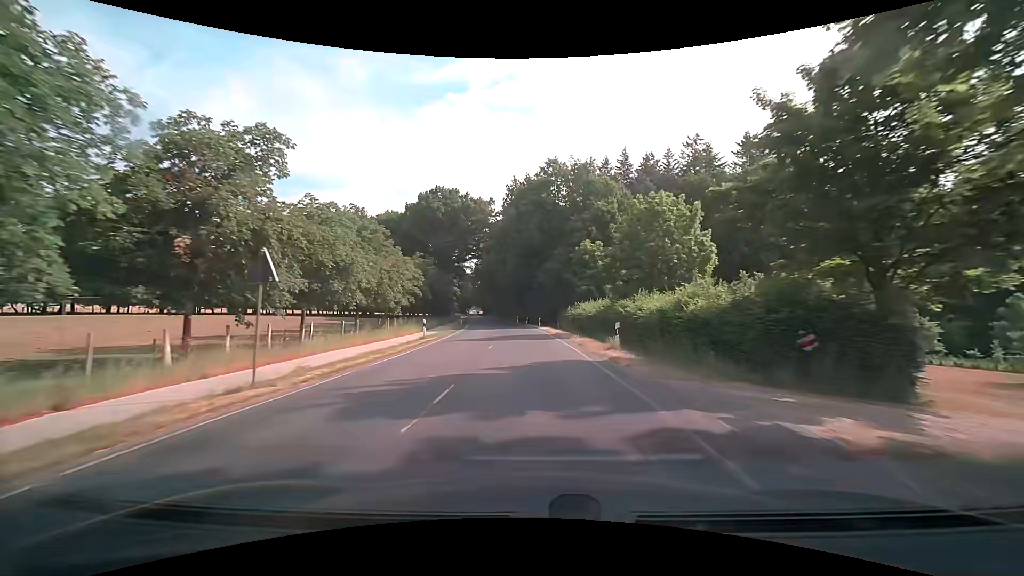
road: secondary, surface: asphalt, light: Day
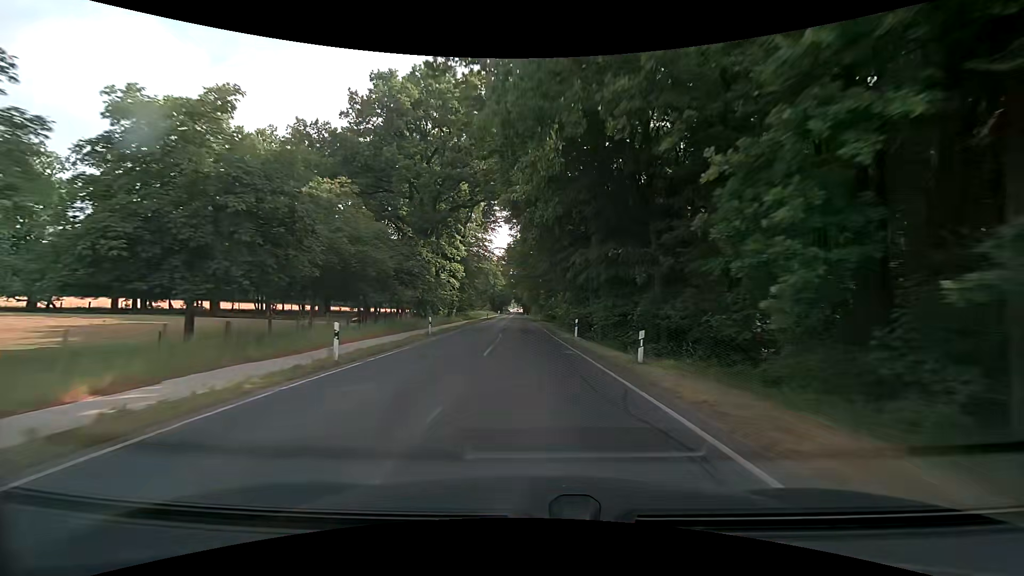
(-2.6, +50.7) m; -5°
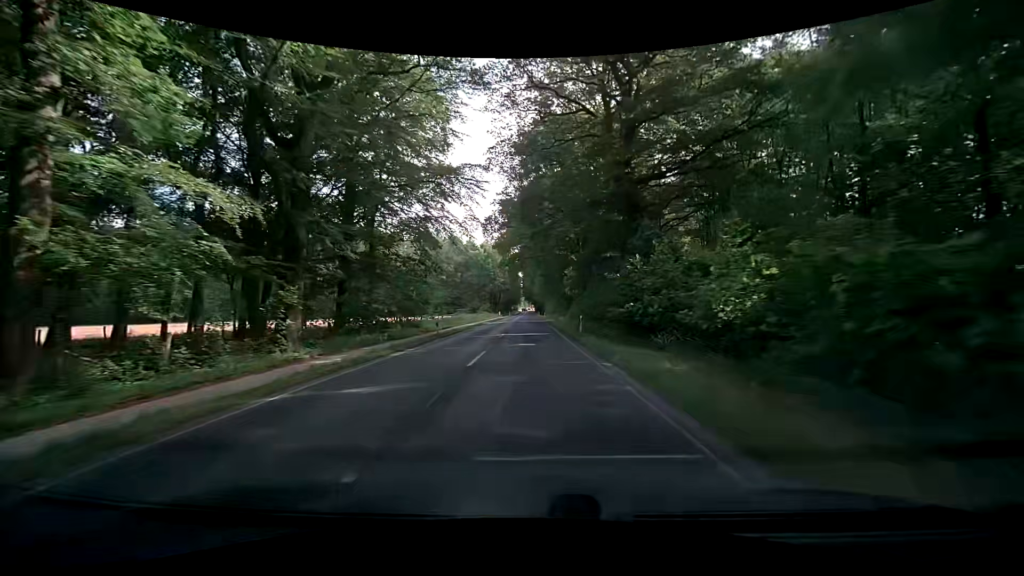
(-0.9, +51.0) m; -1°
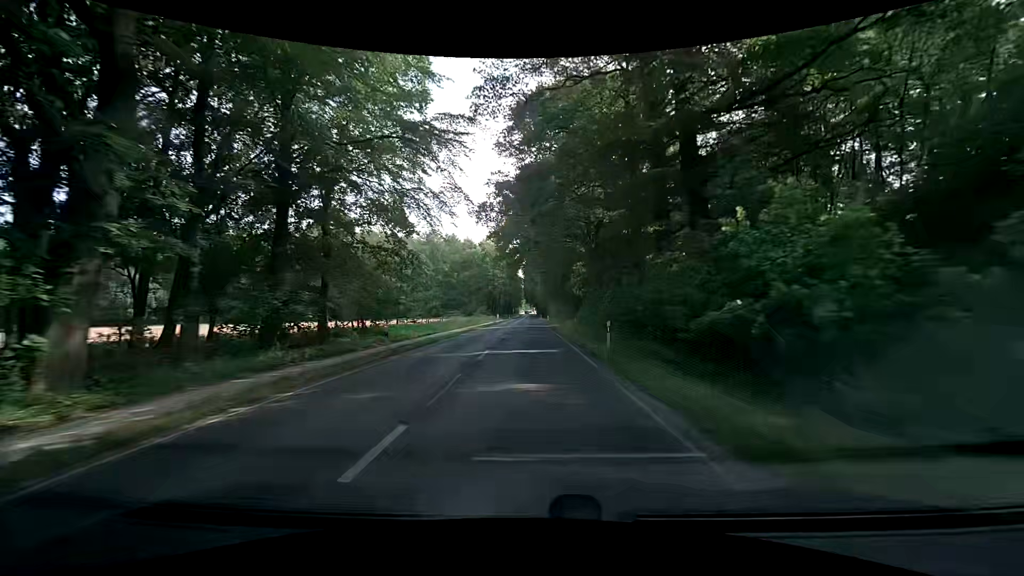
(0.0, +10.2) m; 0°
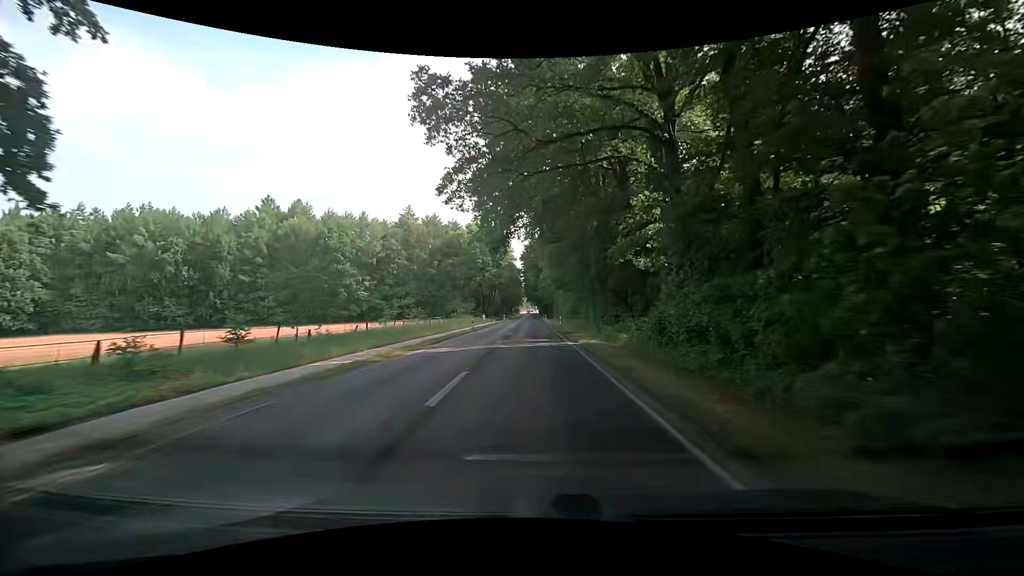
(-0.3, +30.8) m; -1°
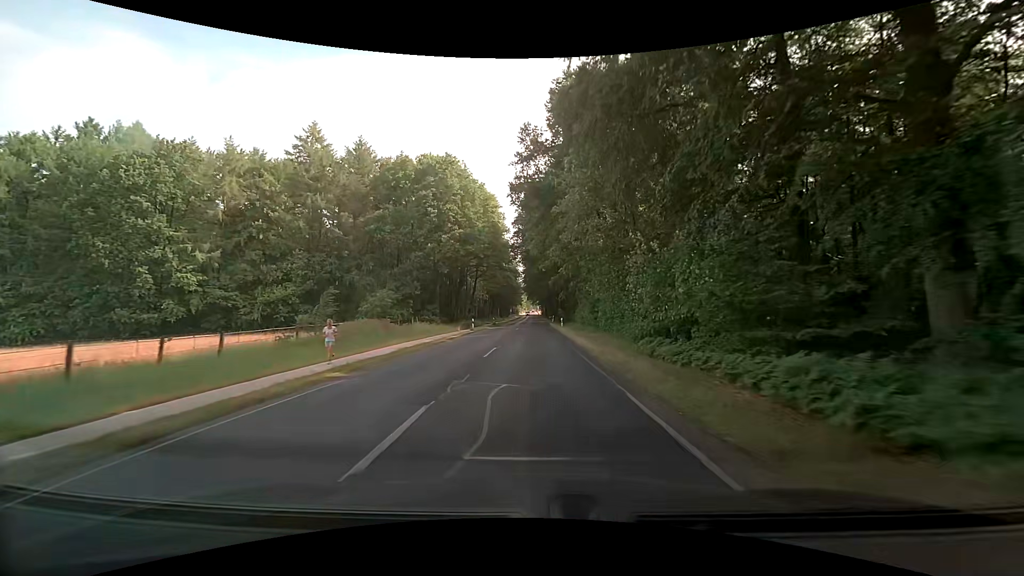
(+0.1, +51.9) m; +1°
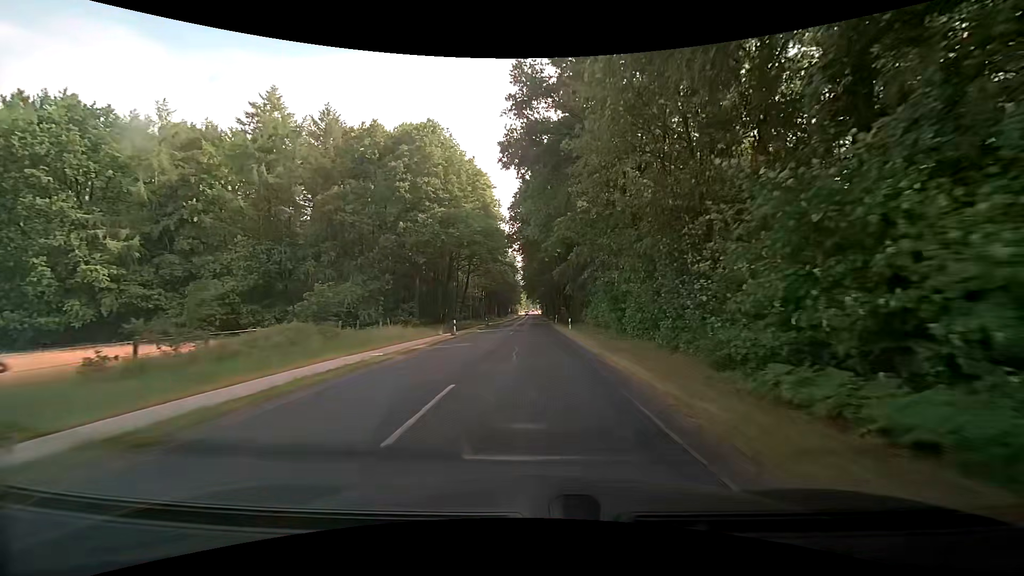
(-0.1, +10.5) m; 0°
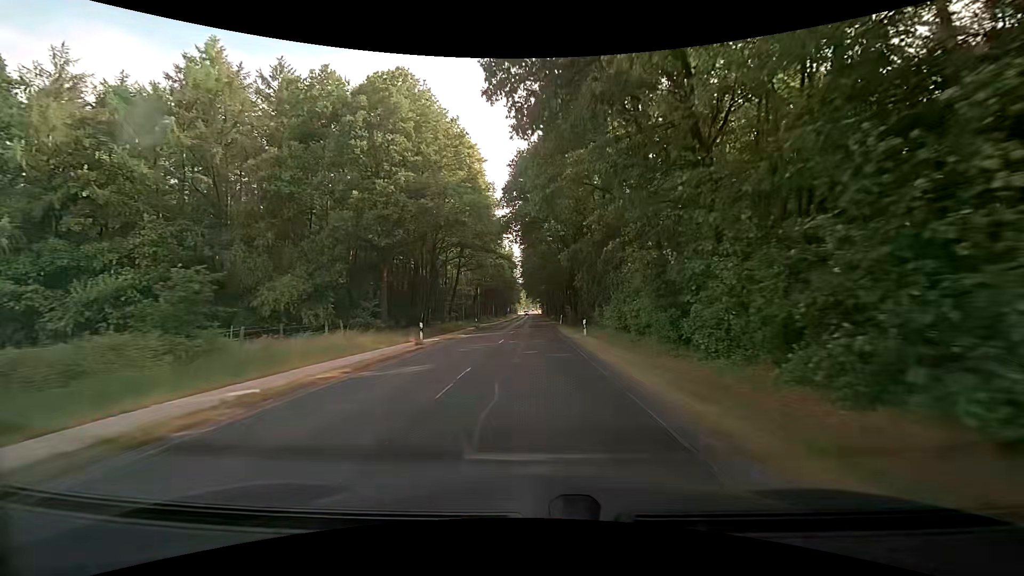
(-0.1, +10.5) m; -1°
